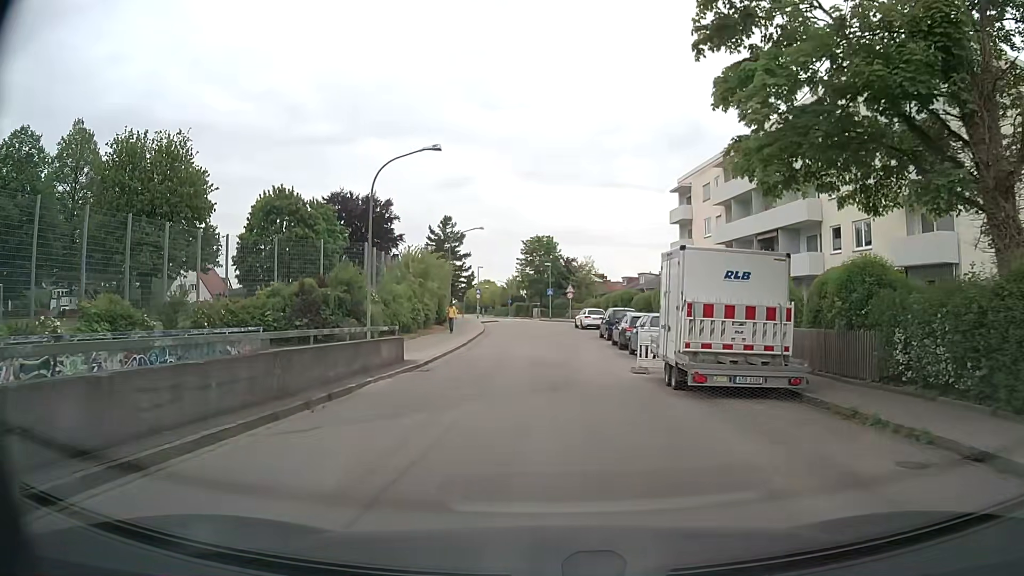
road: tertiary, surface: asphalt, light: Day
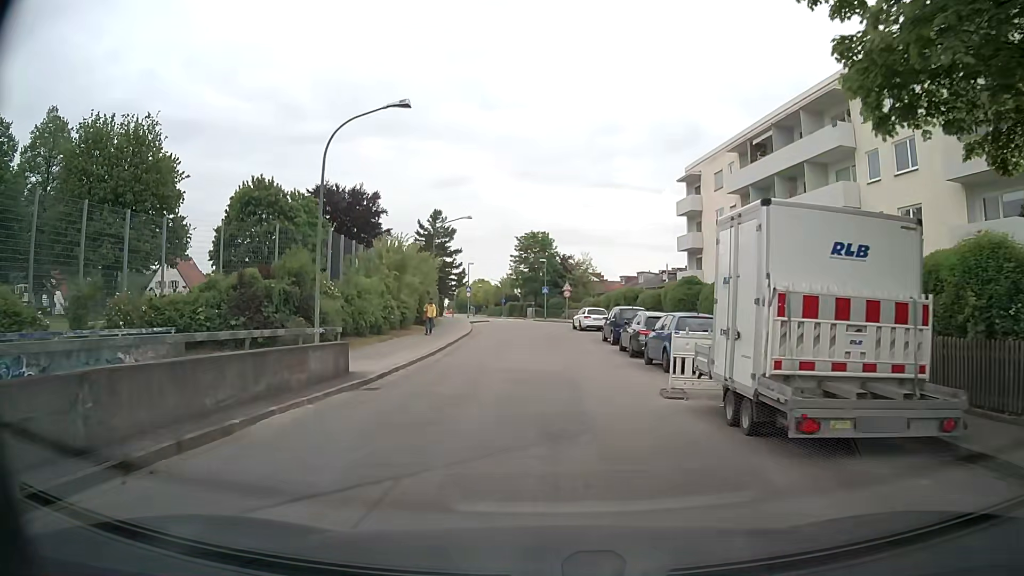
(0.0, +5.1) m; 0°
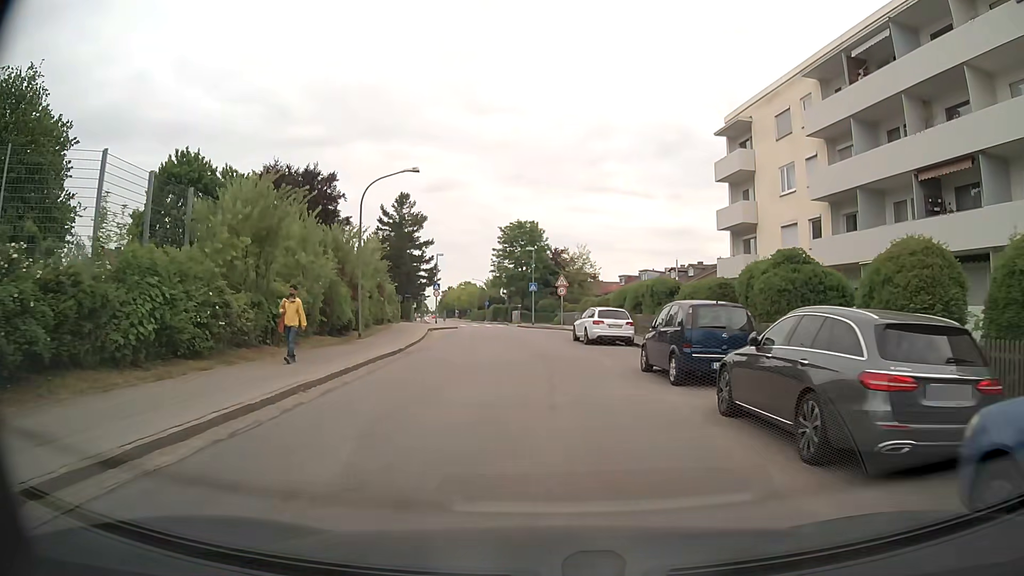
(+0.1, +15.7) m; 0°
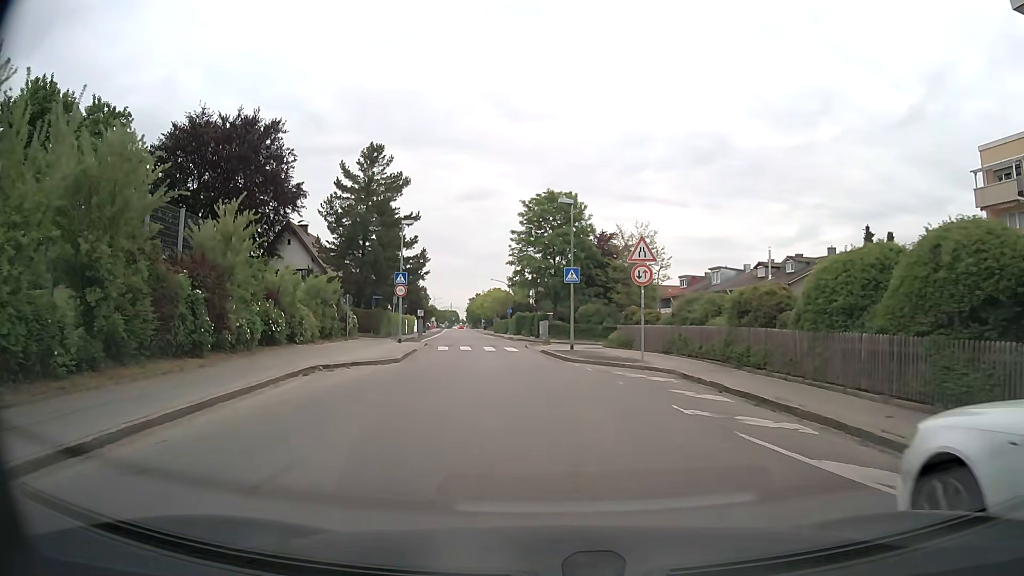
(-0.5, +26.2) m; -3°
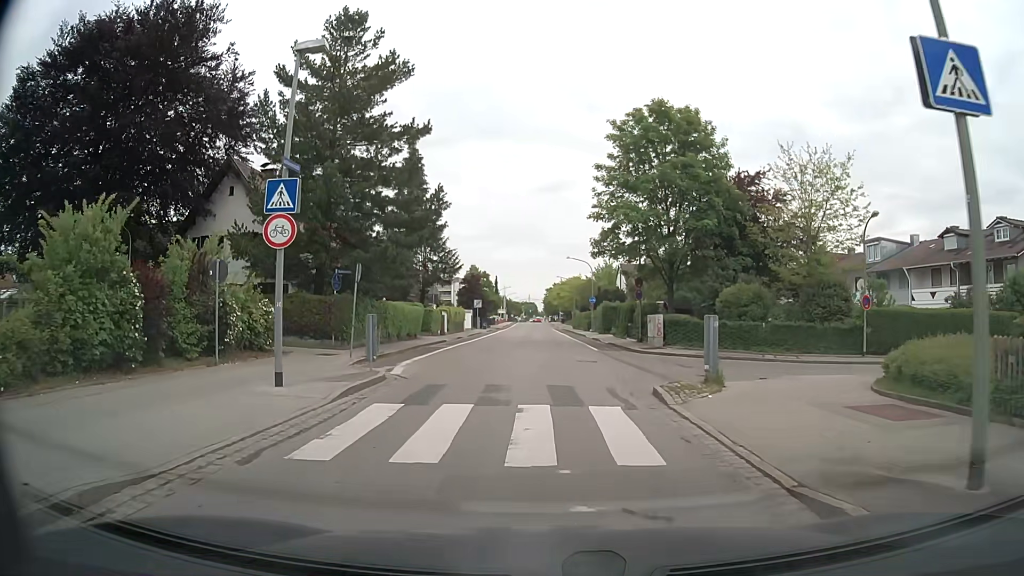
(-1.2, +22.9) m; -6°
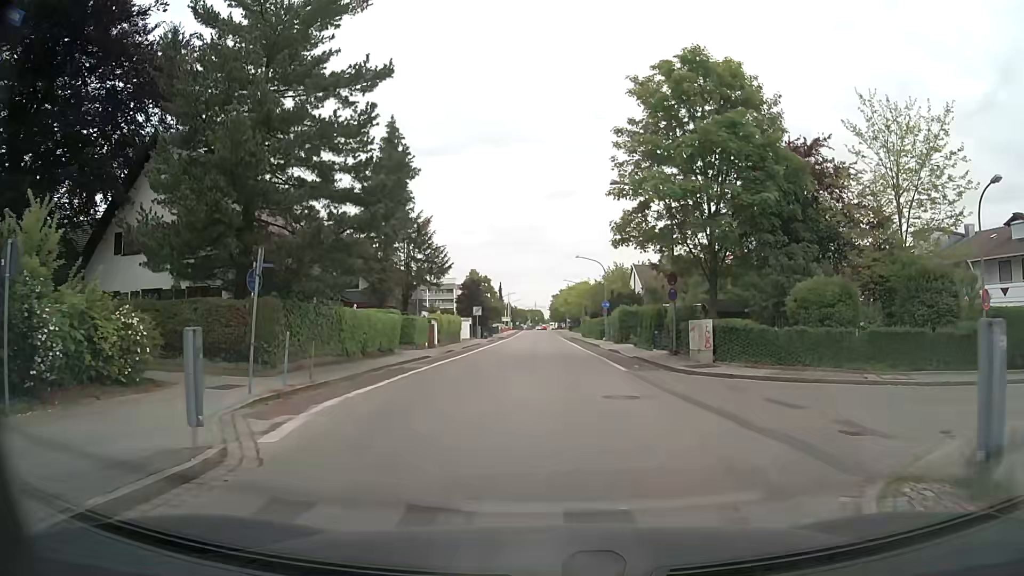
(0.0, +8.0) m; 0°
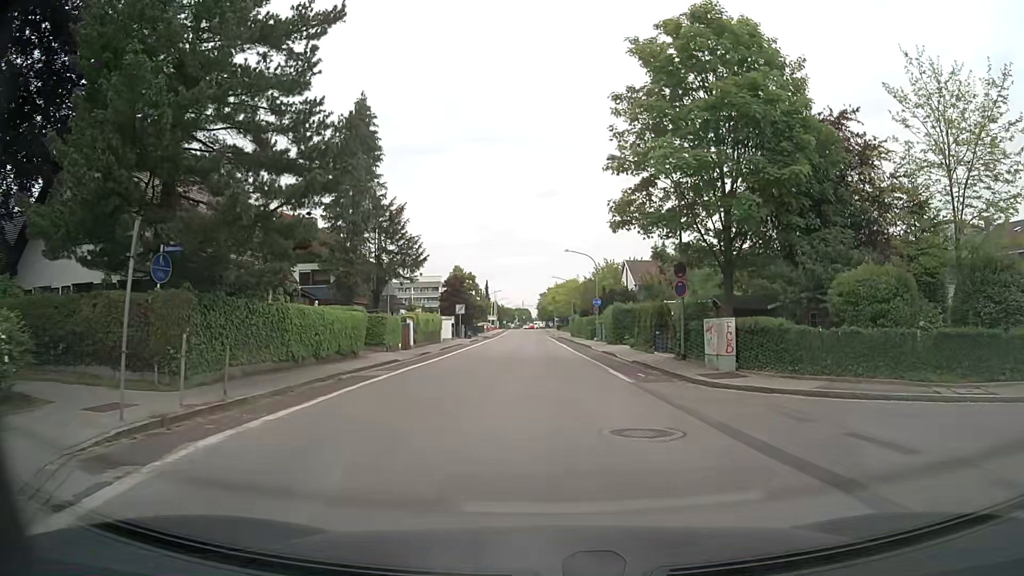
(0.0, +4.3) m; +1°
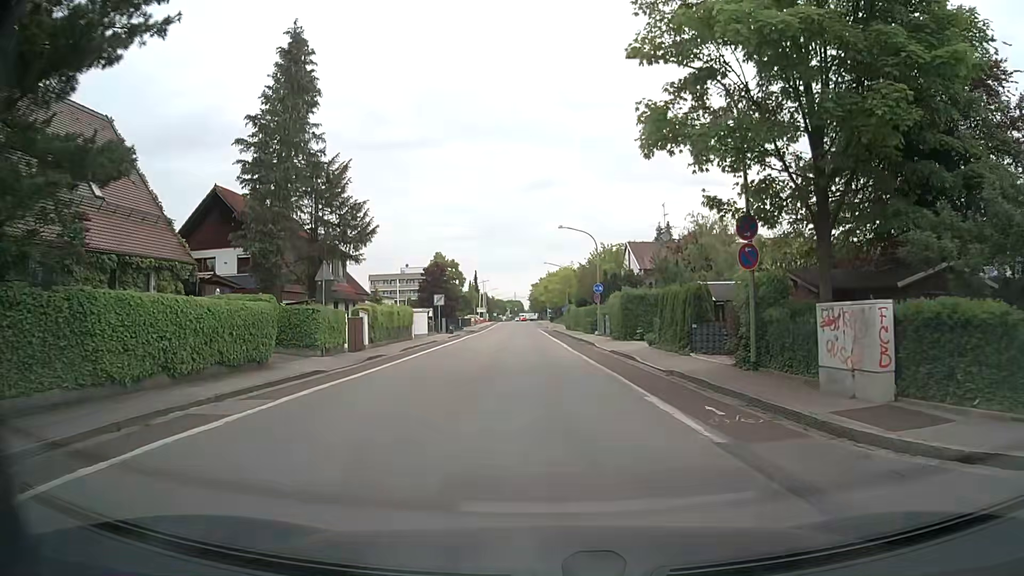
(0.0, +9.2) m; 0°
(0, +10) (0, +20) (0, +30) (-1, +40) (-1, +50) (-1, +60) (-2, +70) (-2, +80) (-2, +90) (-3, +100) m
